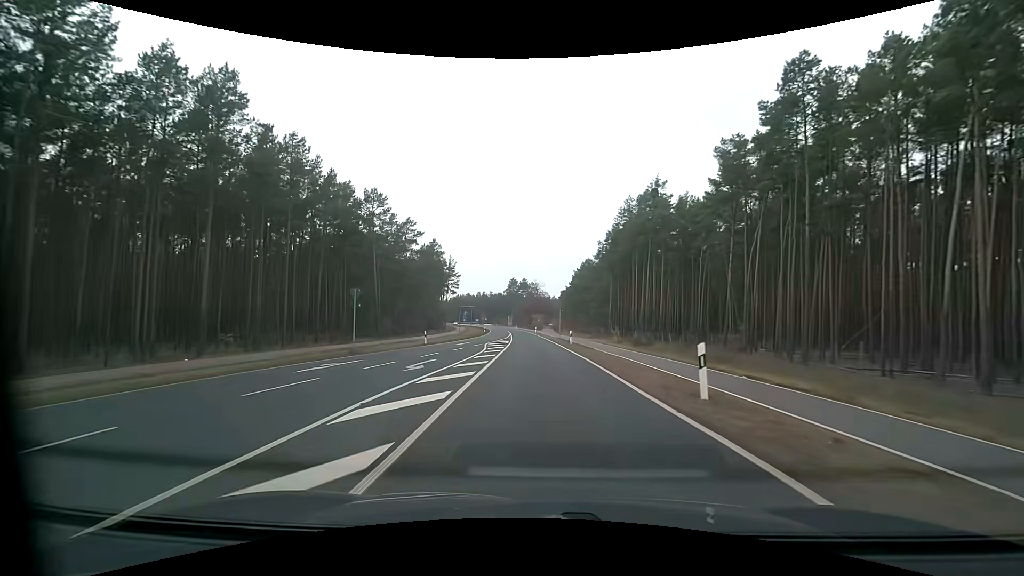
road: secondary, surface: asphalt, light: Day
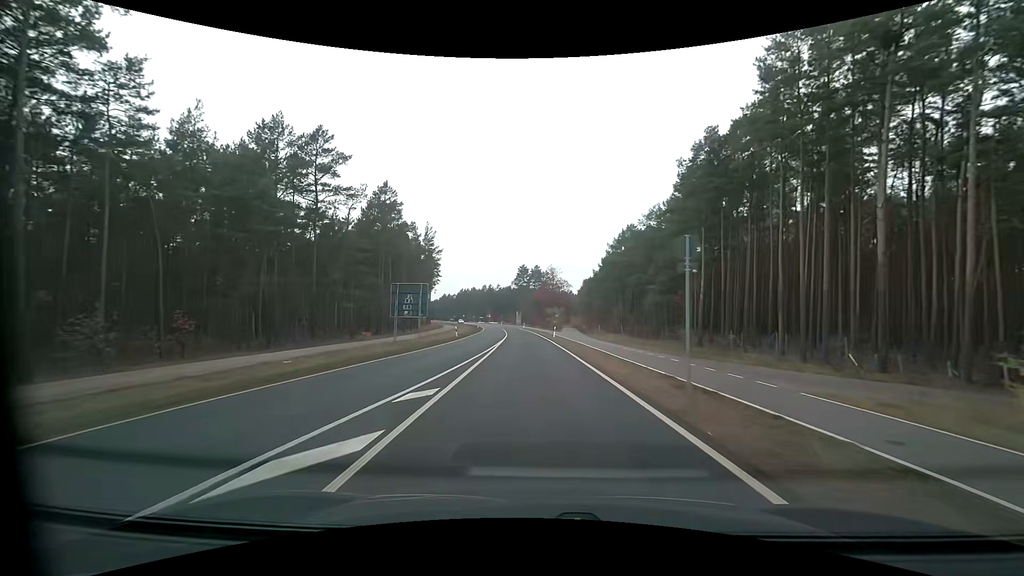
(-0.6, +42.0) m; -2°
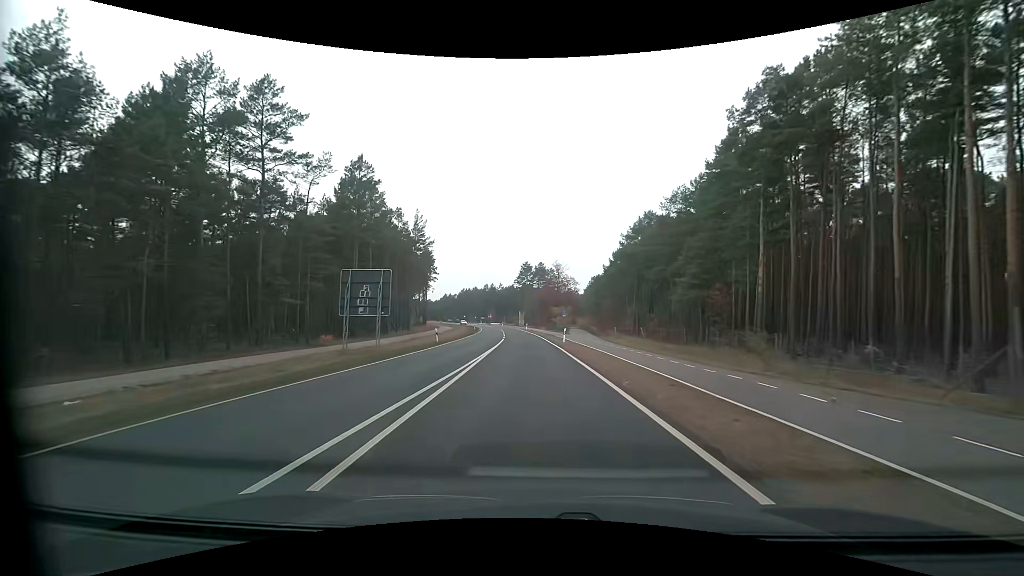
(-0.1, +10.6) m; -1°
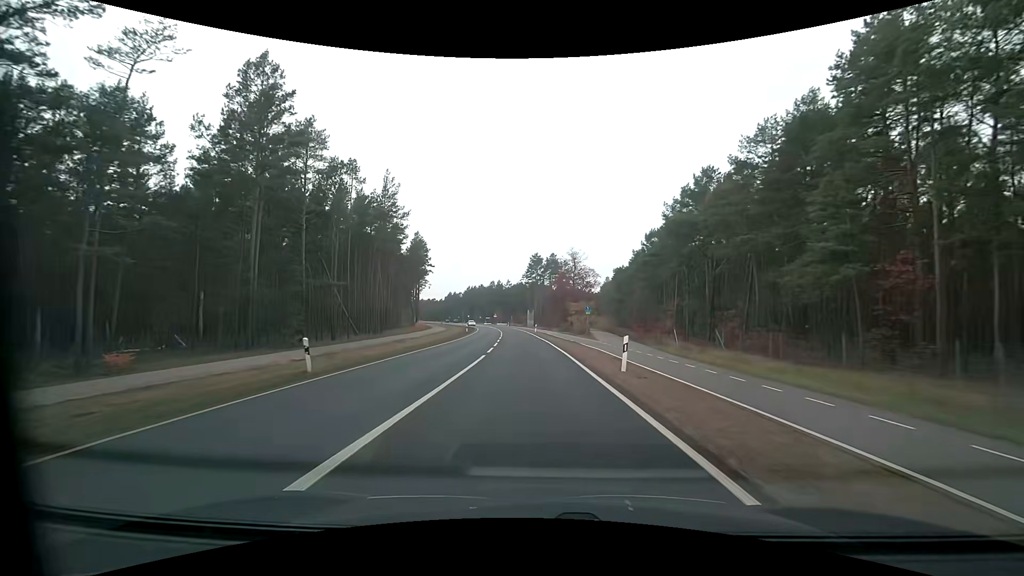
(-0.2, +21.2) m; -1°
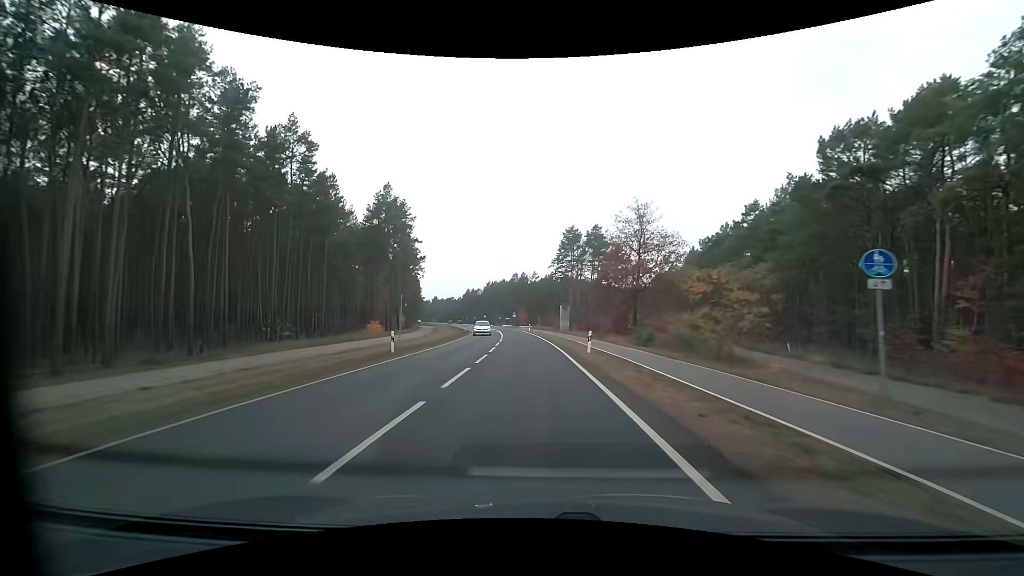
(-1.0, +42.1) m; -4°
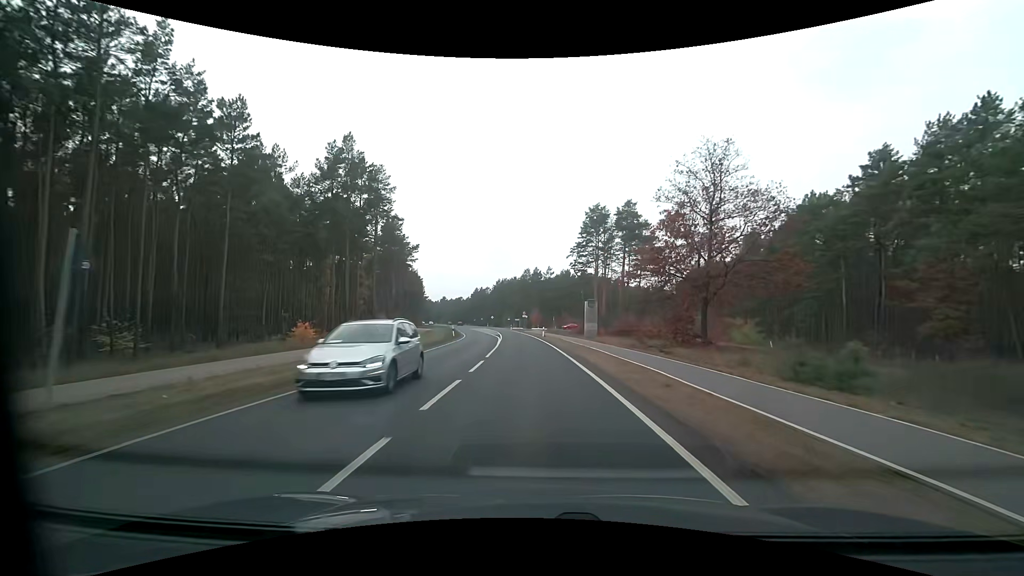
(-0.2, +20.5) m; -2°
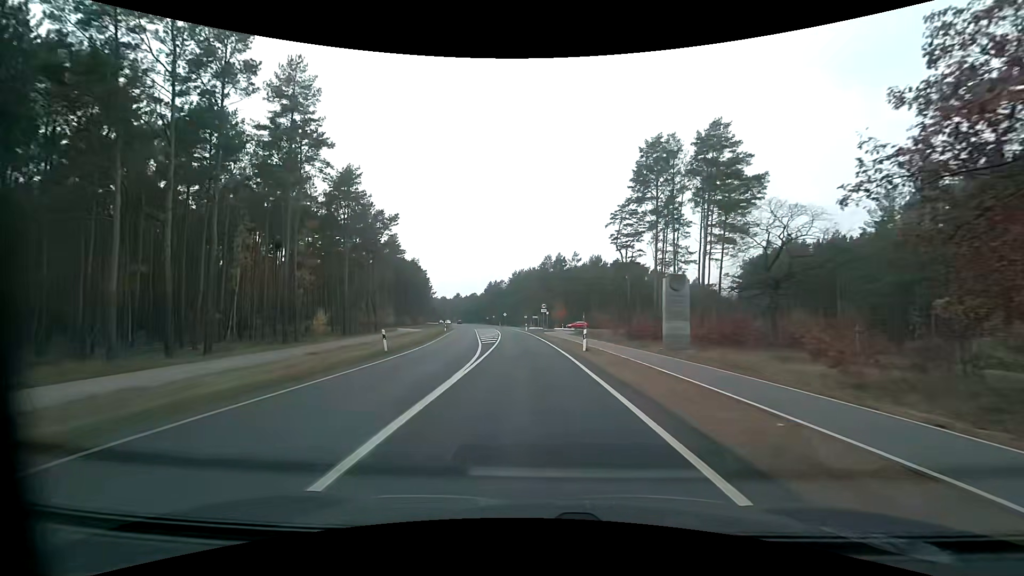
(-0.4, +28.6) m; -2°
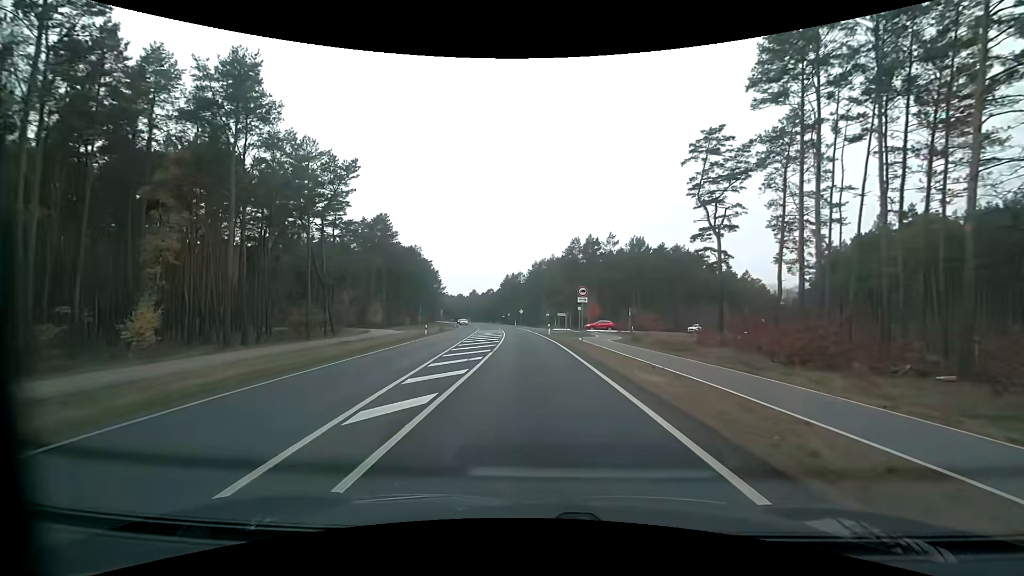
(-0.7, +25.1) m; -3°
(0, +10) (0, +20) (-1, +30) (-1, +40) (-2, +50) (0, +60) (+7, +67) (+16, +72) (+24, +77) (+32, +83) m
